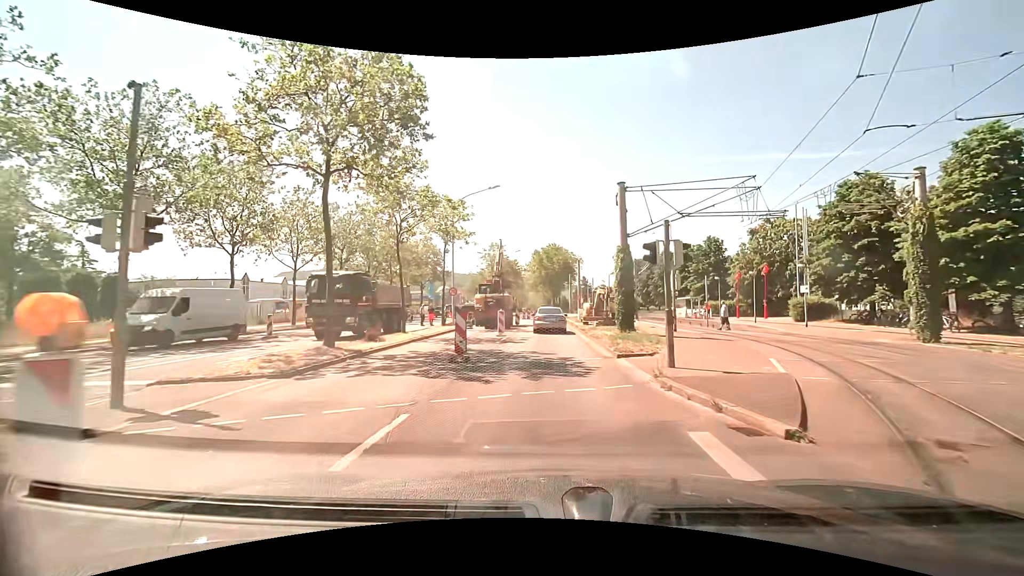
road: primary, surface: asphalt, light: Day
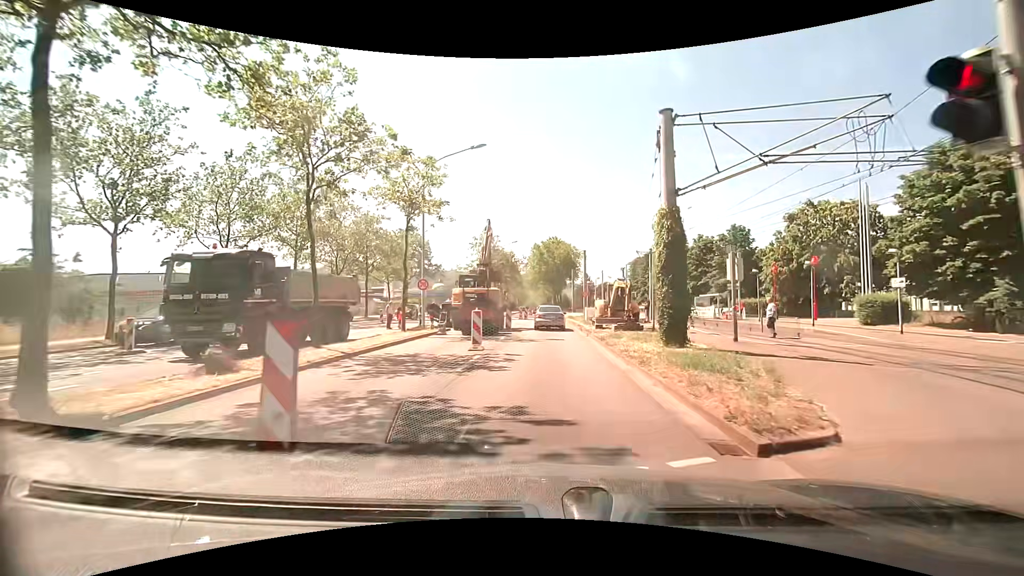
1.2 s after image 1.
(0.0, +8.6) m; 0°
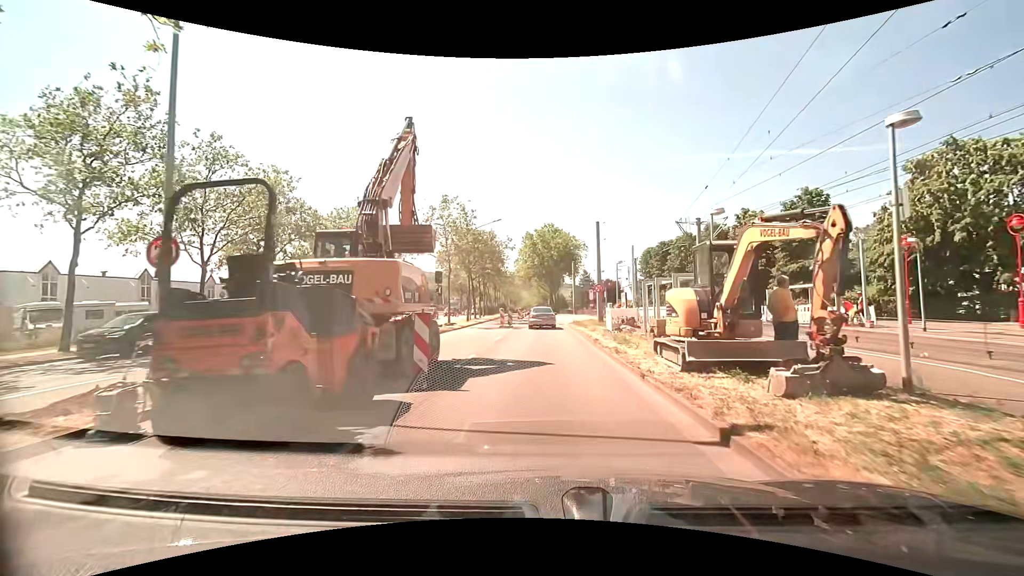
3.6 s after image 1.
(+0.2, +17.6) m; +1°
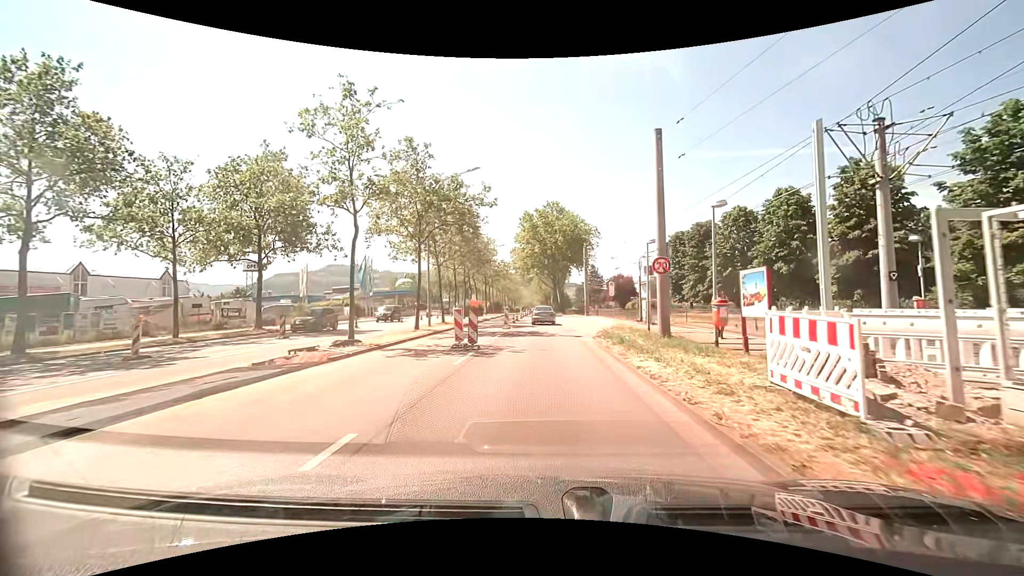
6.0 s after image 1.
(-0.1, +17.9) m; 0°
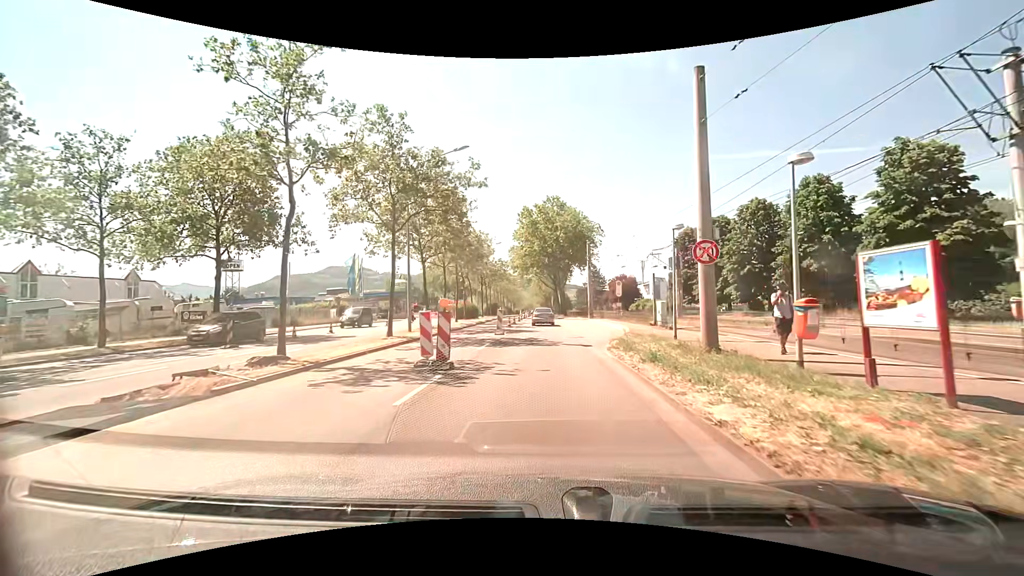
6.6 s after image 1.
(0.0, +4.5) m; 0°
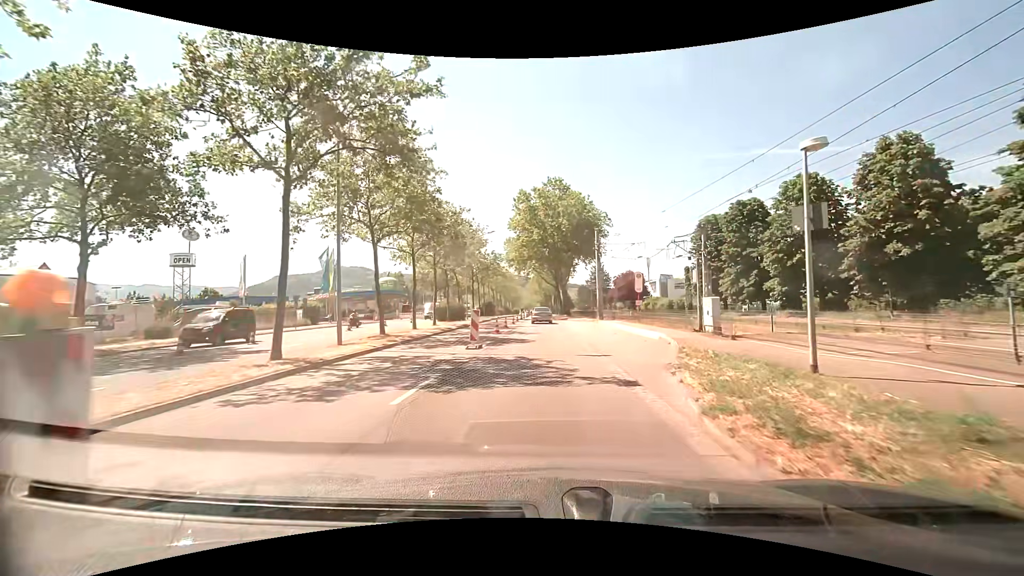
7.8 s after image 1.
(0.0, +9.0) m; 0°
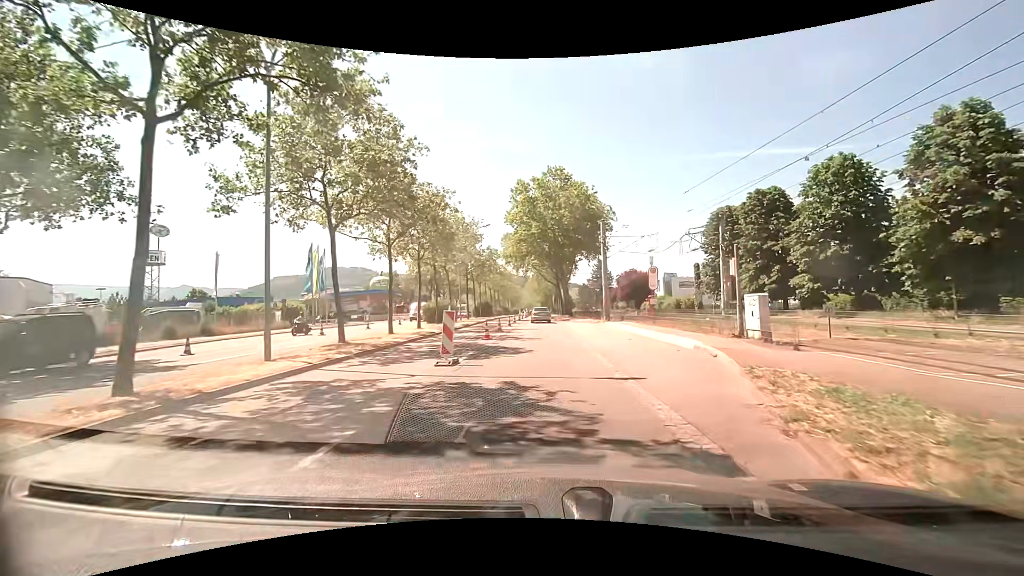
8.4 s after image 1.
(0.0, +4.5) m; 0°
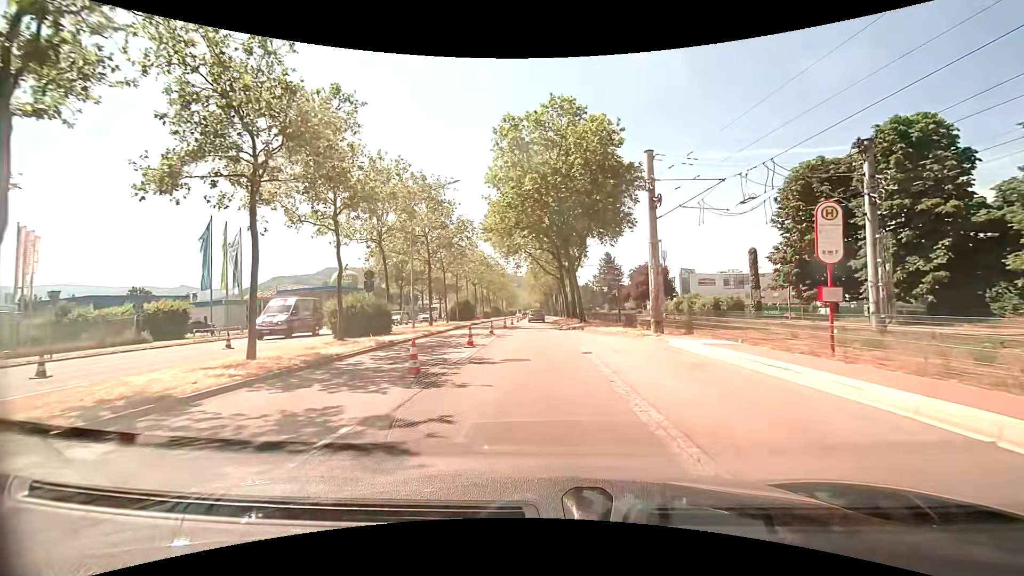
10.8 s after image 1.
(0.0, +18.0) m; 0°
(0, +10) (0, +20) (0, +30) (0, +40) (-1, +50) (-1, +60) (-1, +70) (-1, +80) (-1, +90) (-1, +100) m
